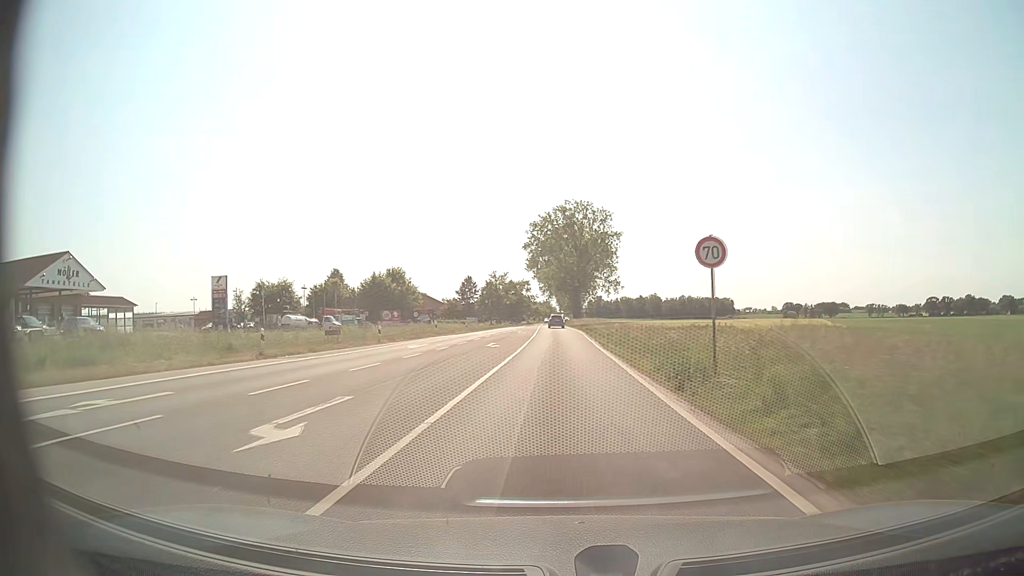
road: primary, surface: asphalt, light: Day
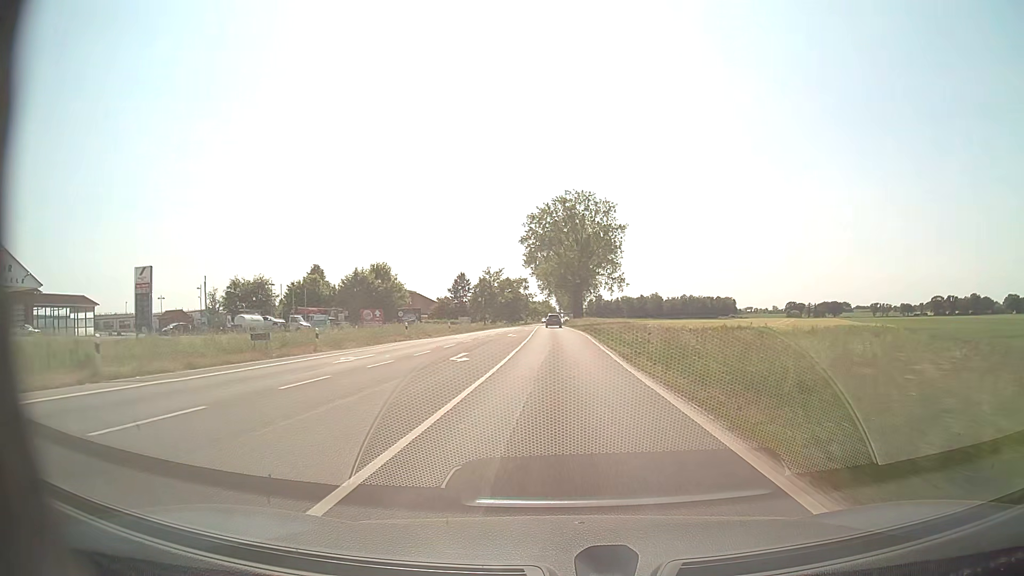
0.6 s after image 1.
(0.0, +10.9) m; 0°
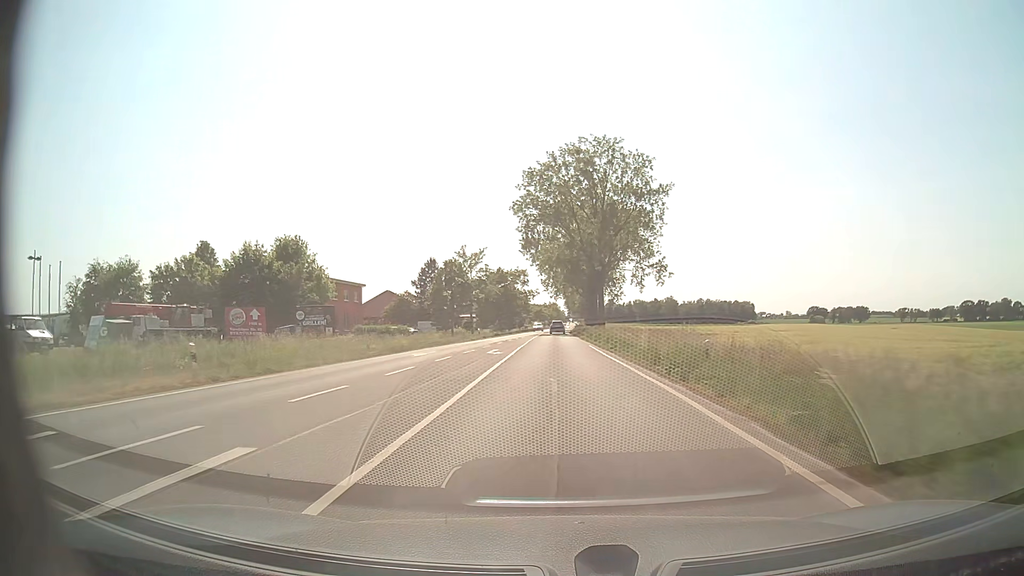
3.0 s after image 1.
(-0.2, +43.7) m; -1°
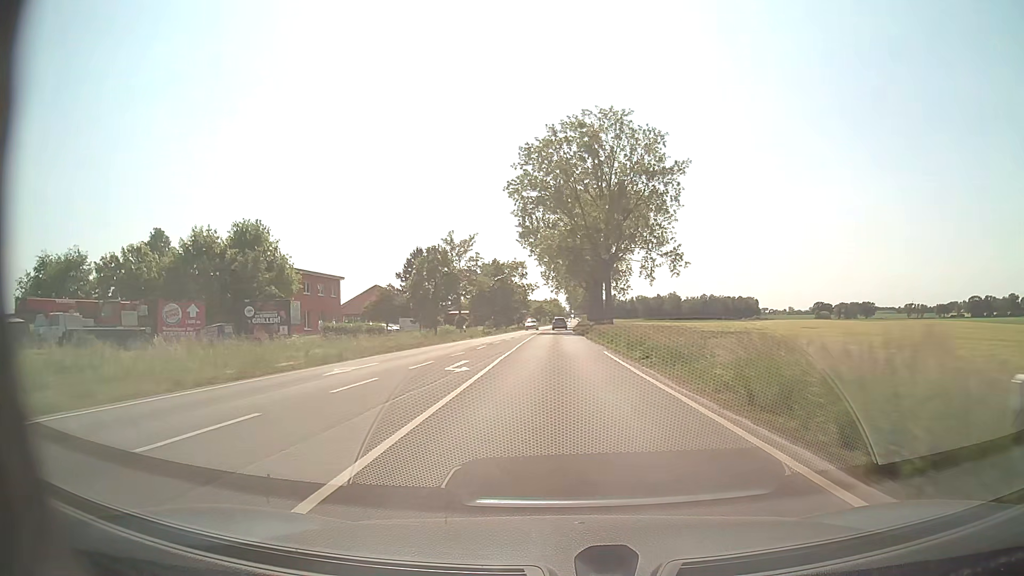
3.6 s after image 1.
(0.0, +10.9) m; 0°
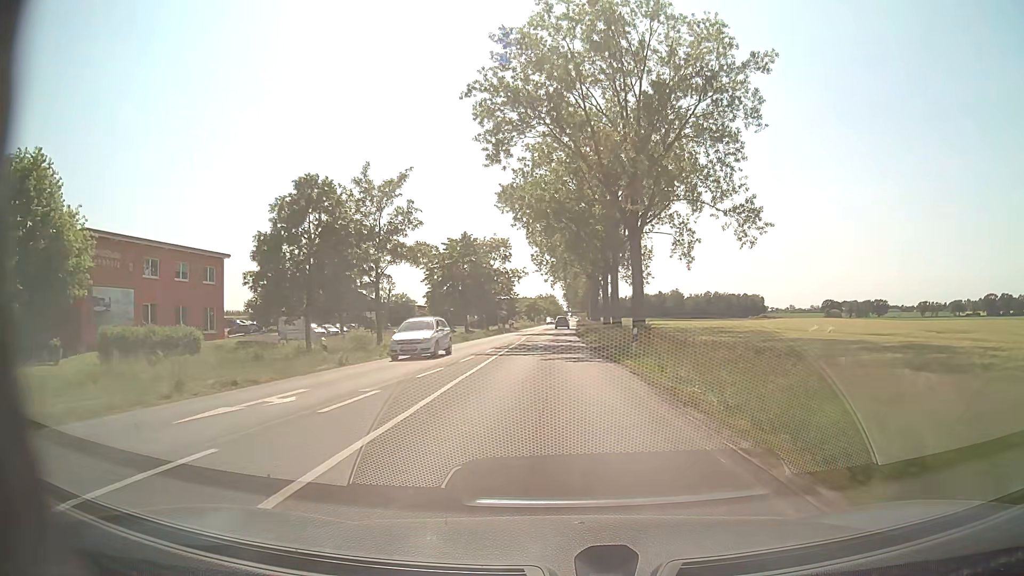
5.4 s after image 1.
(+0.2, +32.7) m; +1°
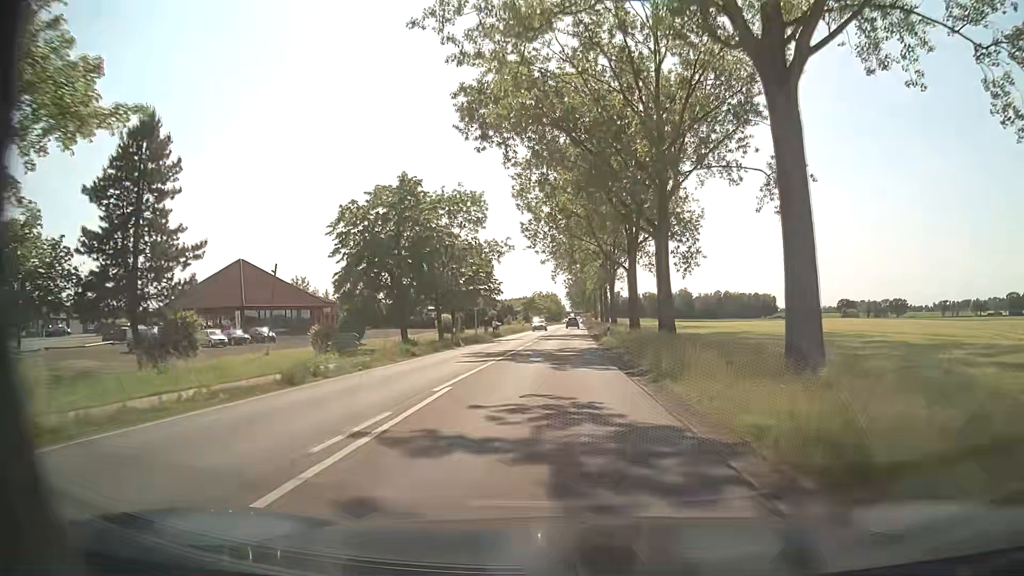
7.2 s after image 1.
(-0.2, +32.8) m; -1°
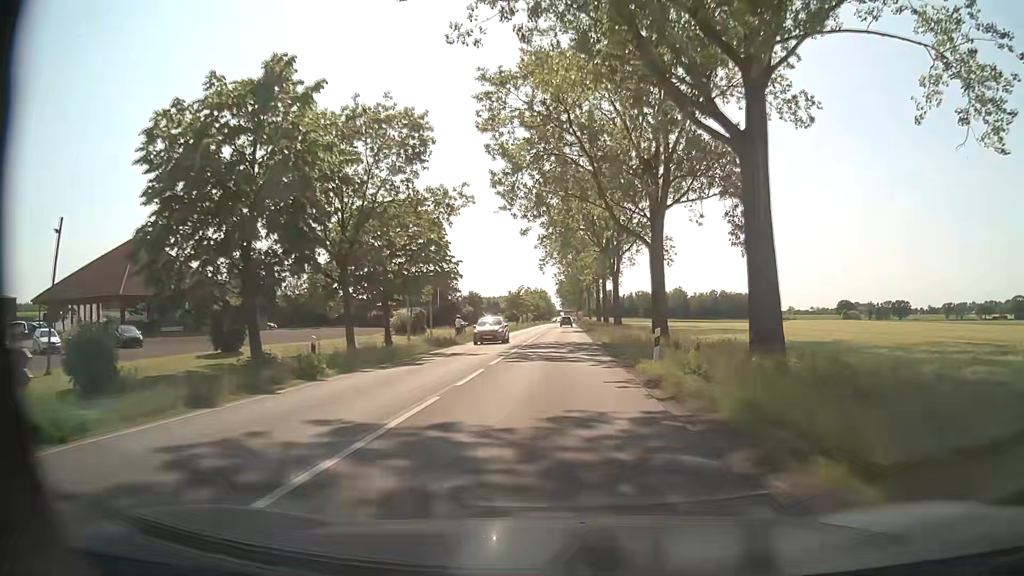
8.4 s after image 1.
(+0.2, +21.9) m; +1°
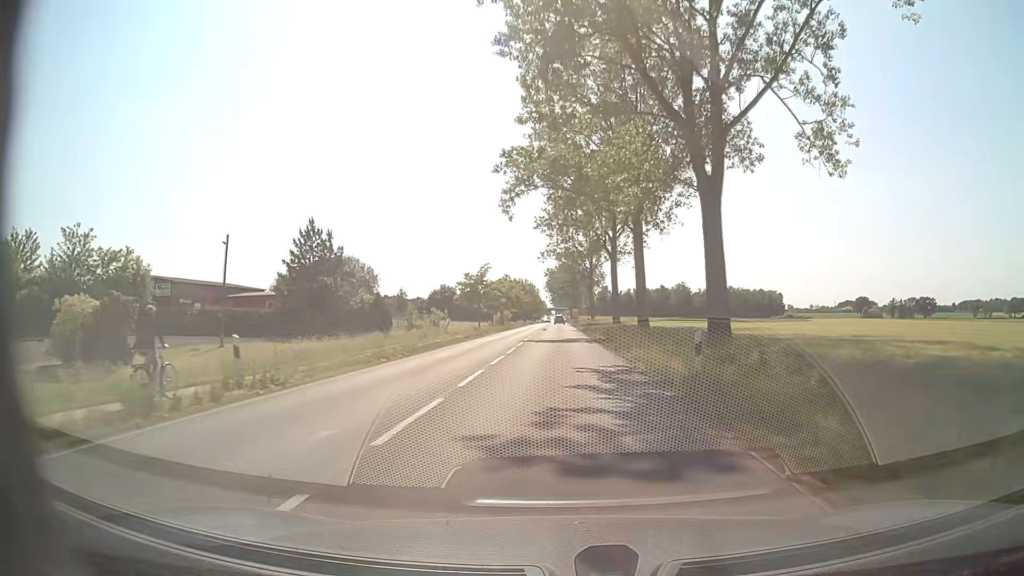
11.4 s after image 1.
(+0.5, +54.7) m; +1°
(0, +10) (0, +20) (0, +30) (0, +40) (0, +50) (0, +60) (0, +70) (0, +80) (0, +90) (0, +100) m
